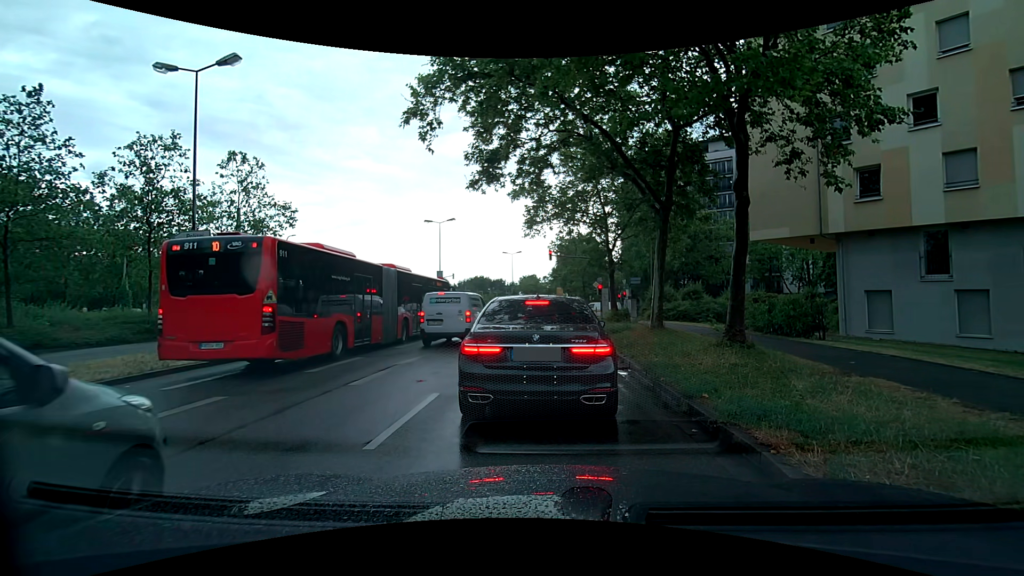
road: secondary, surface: asphalt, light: Day
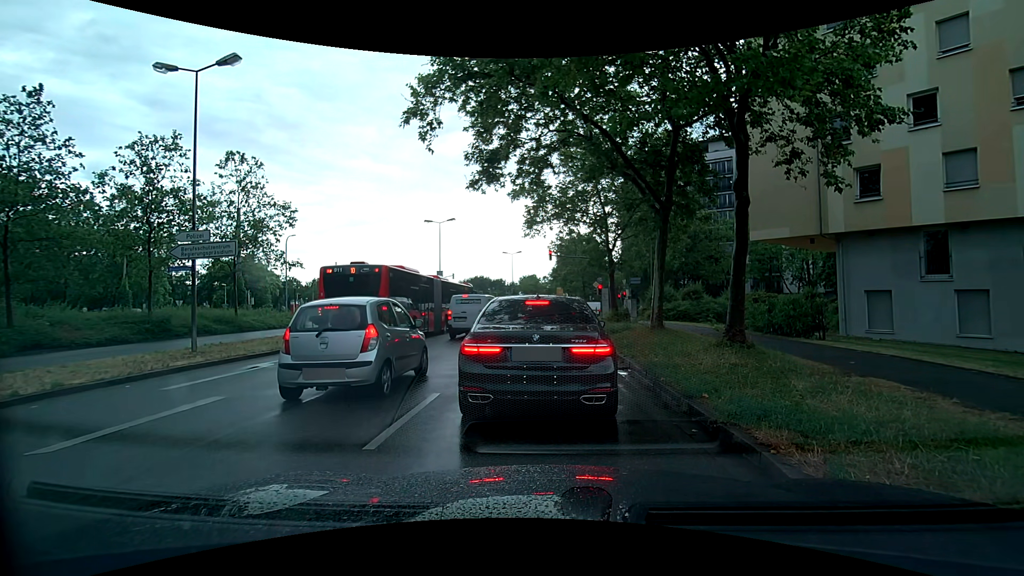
(0.0, 0.0) m; 0°
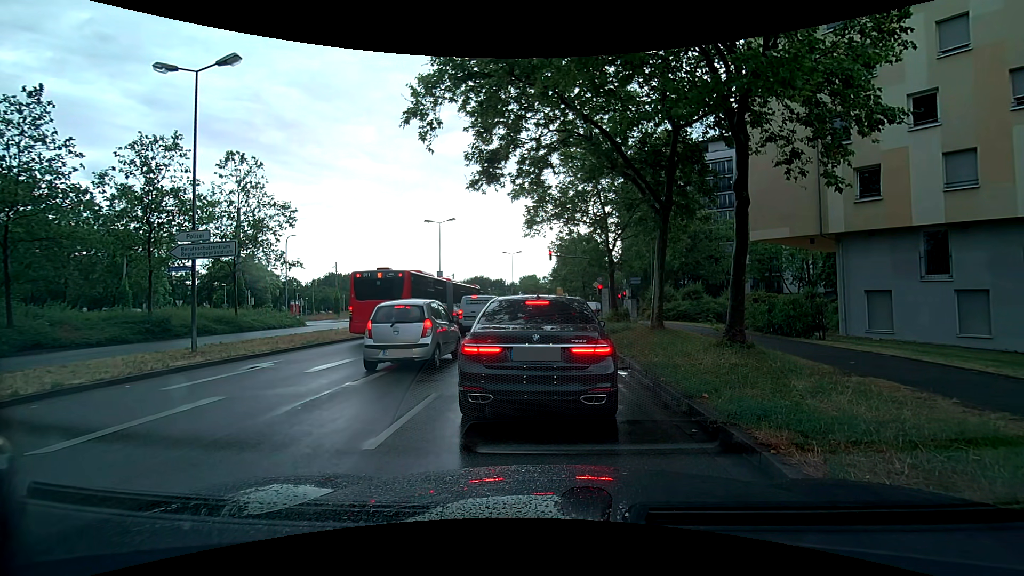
(0.0, 0.0) m; 0°
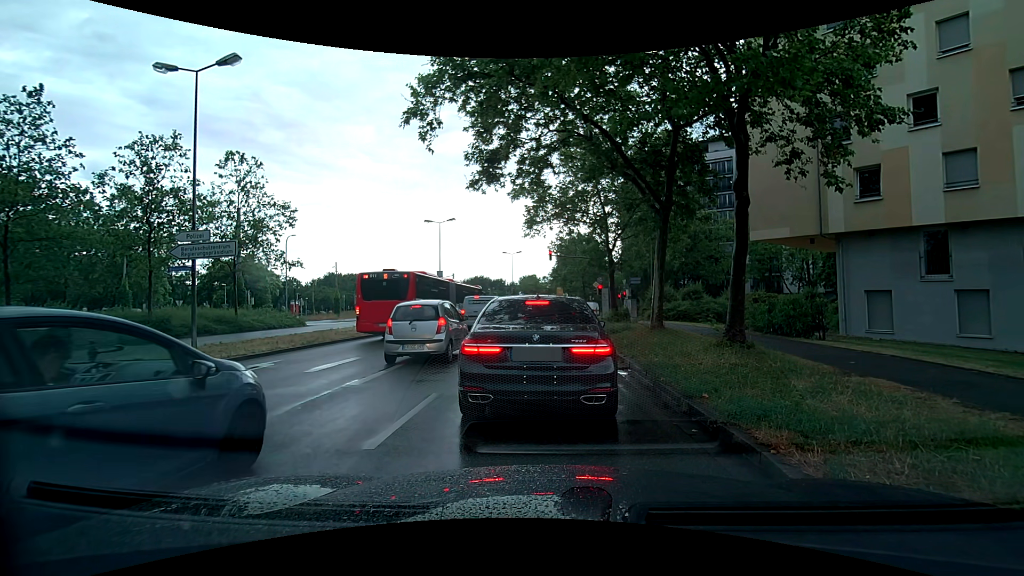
(0.0, 0.0) m; 0°
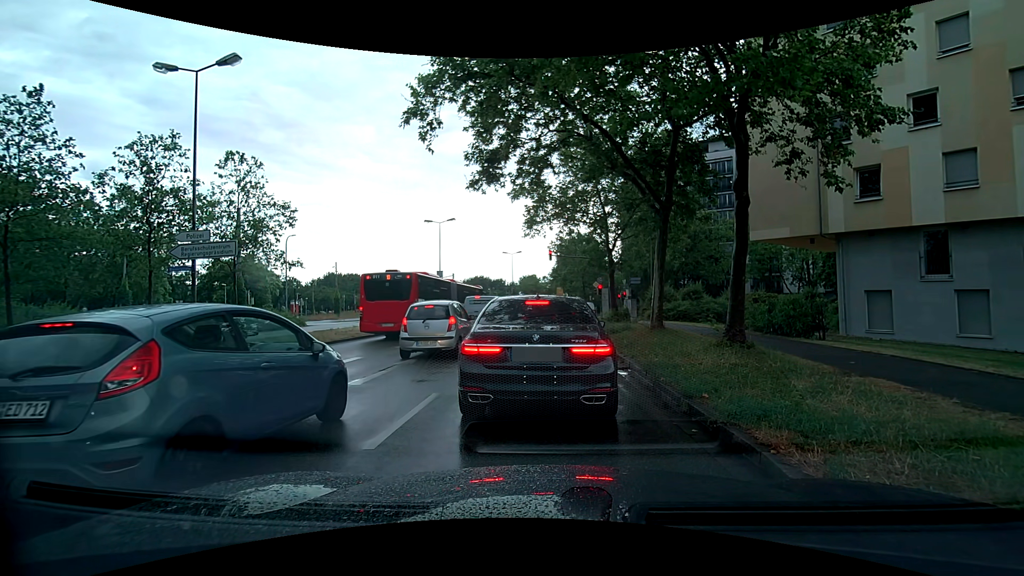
(0.0, 0.0) m; 0°
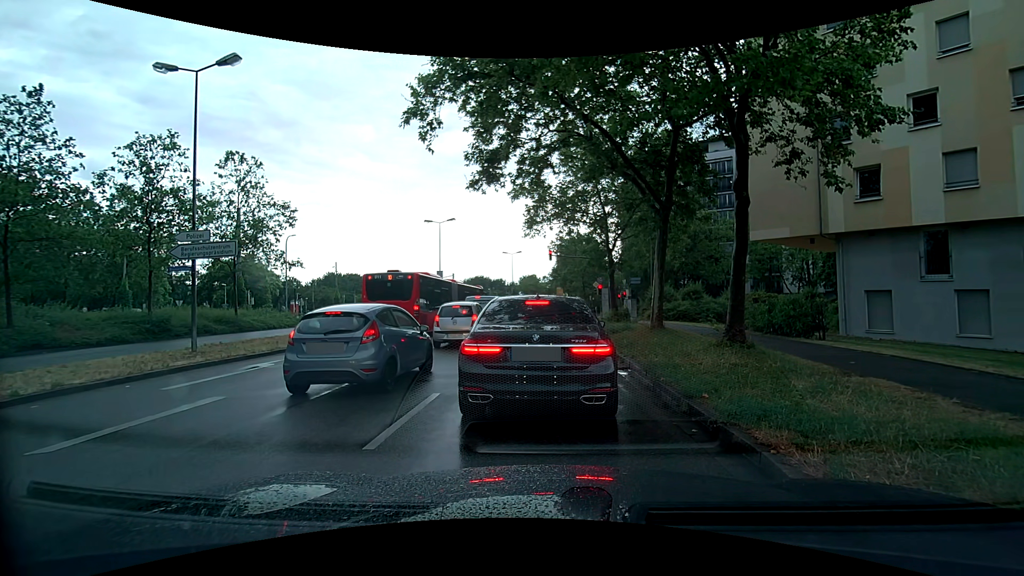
(0.0, 0.0) m; 0°
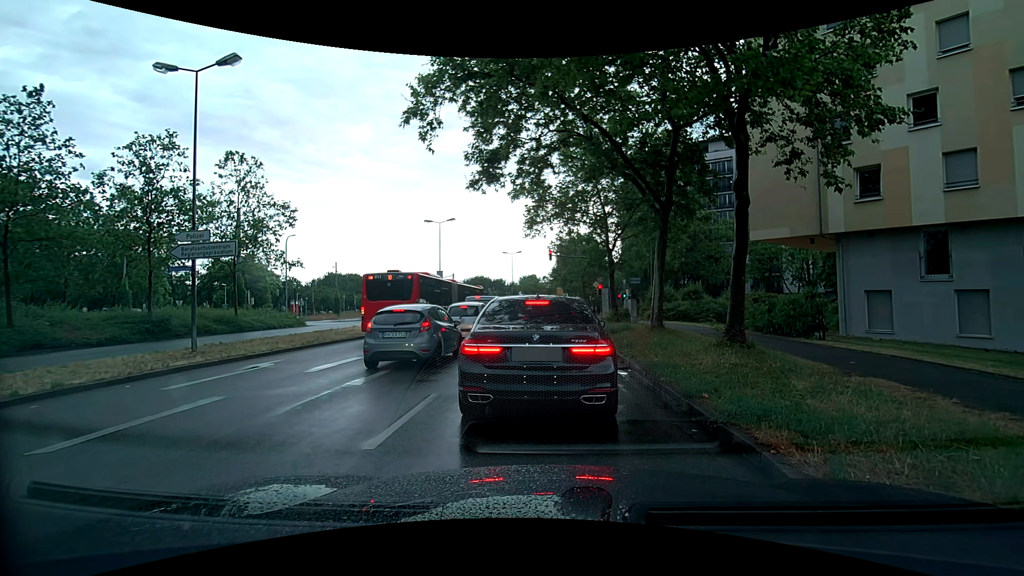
(0.0, 0.0) m; 0°
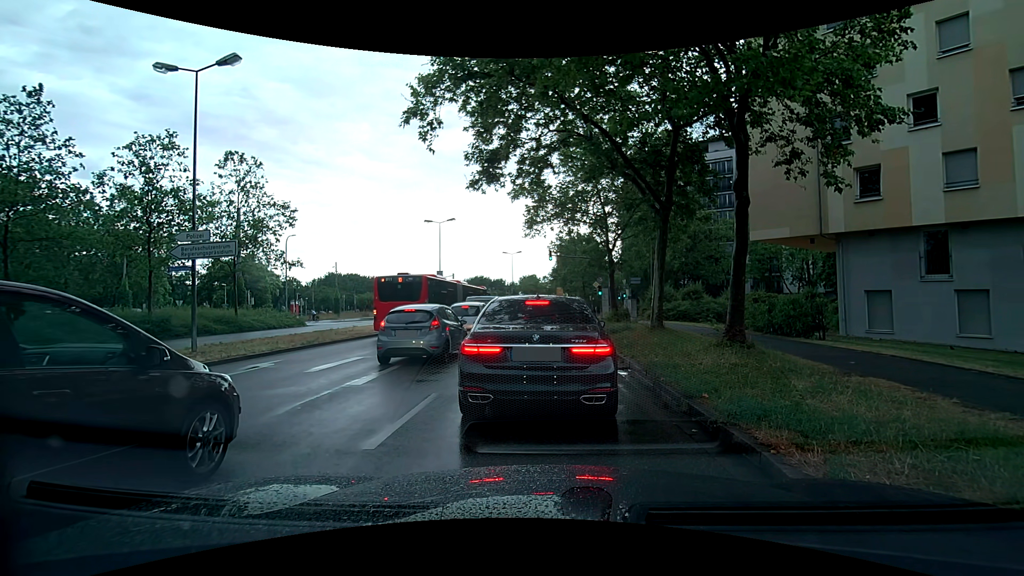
(0.0, 0.0) m; 0°
(0, +10) (0, +20) (0, +30) (0, +40) (0, +50) (+1, +60) (+1, +70) (+2, +80) (+2, +90) (+3, +100) m
